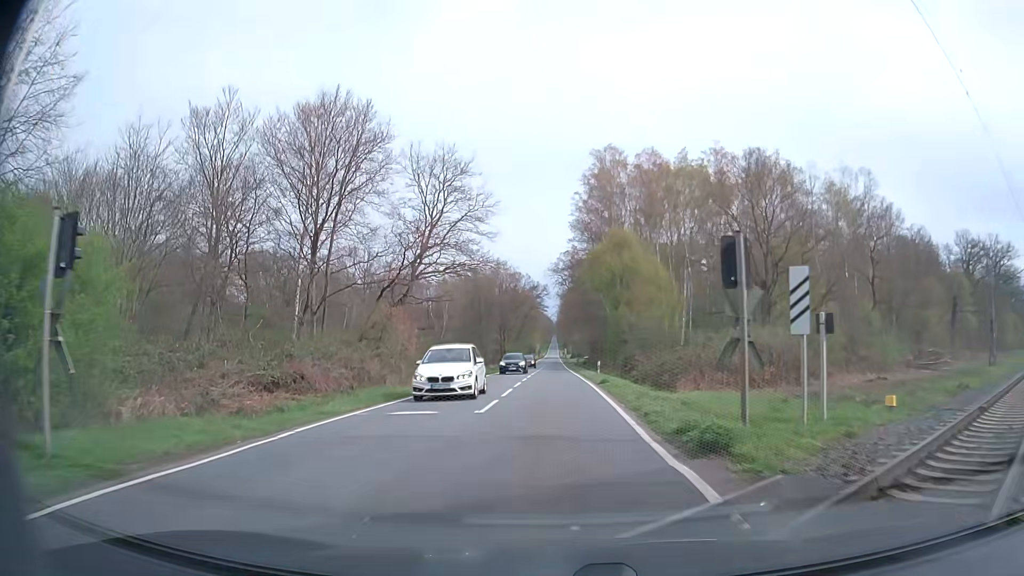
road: secondary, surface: asphalt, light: Day
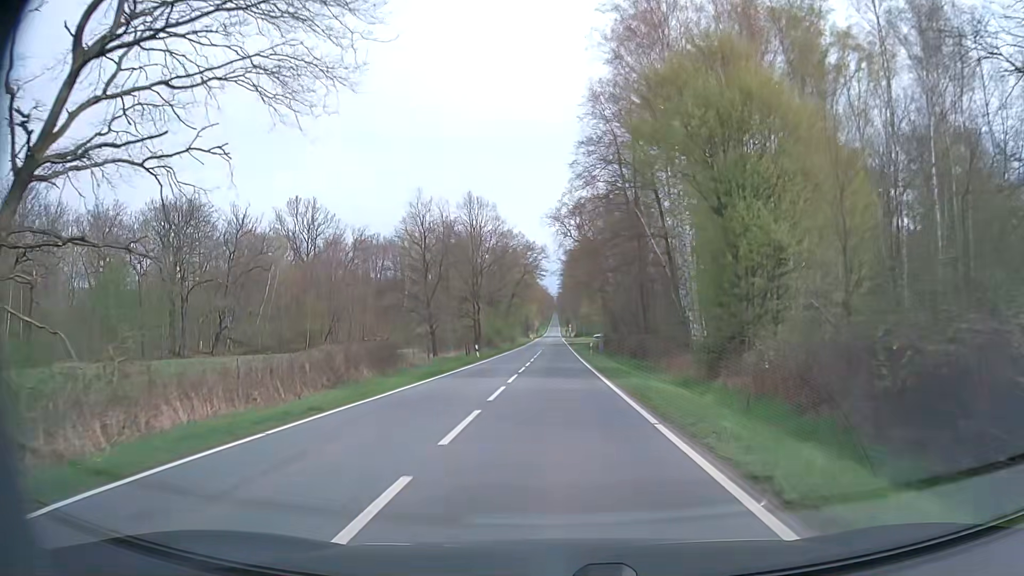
(+0.3, +42.3) m; 0°
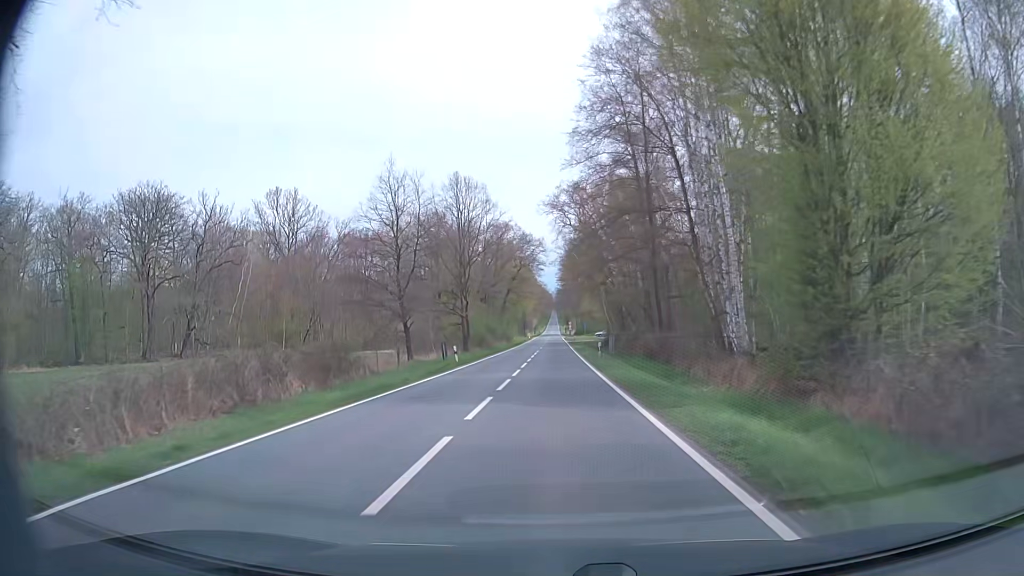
(0.0, +9.5) m; 0°
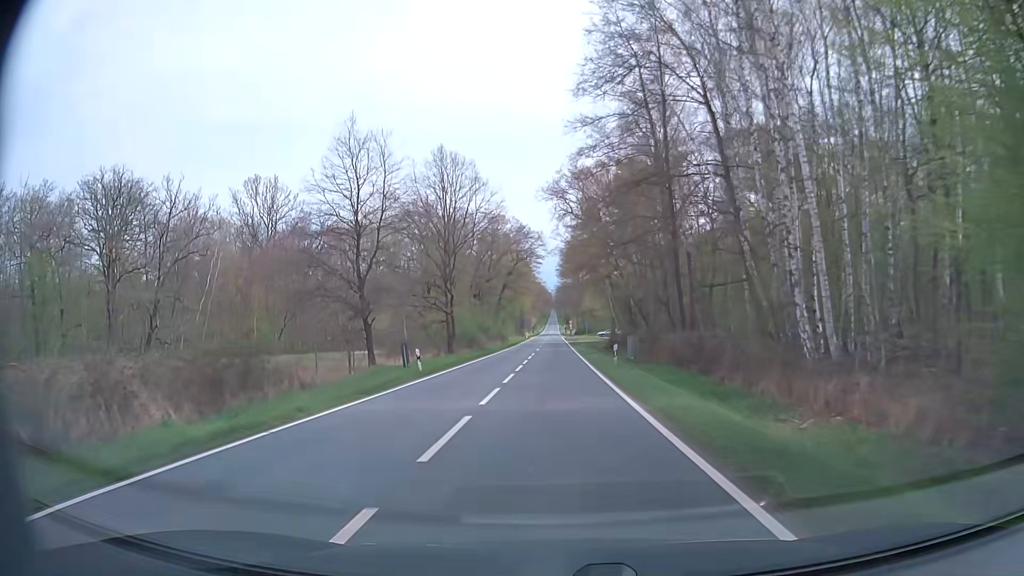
(0.0, +9.8) m; 0°
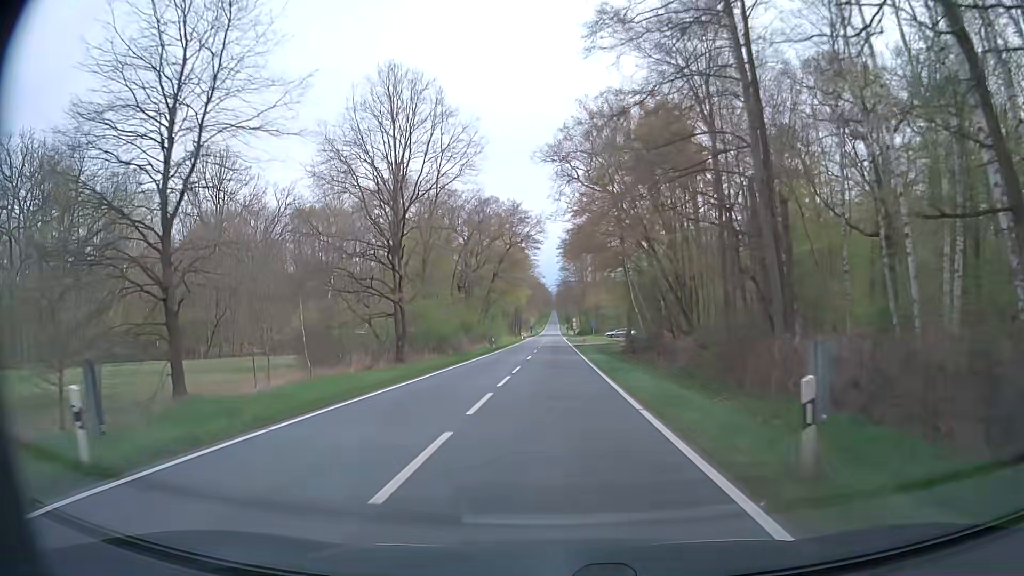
(+0.2, +20.1) m; +1°
(0, +10) (0, +20) (0, +30) (0, +40) (0, +50) (0, +60) (0, +70) (0, +80) (0, +90) (0, +100) m
